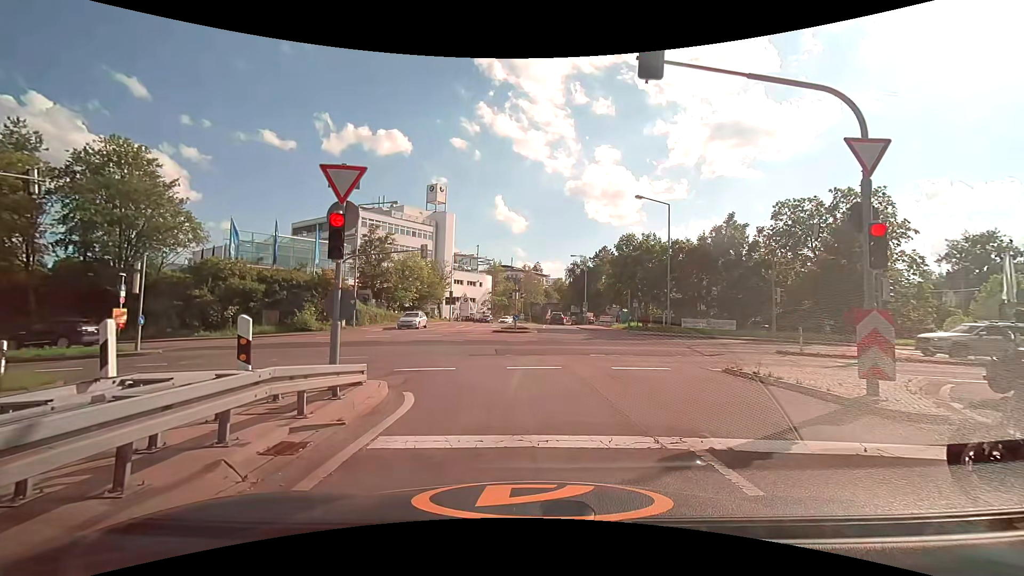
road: motorway_link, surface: asphalt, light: Day
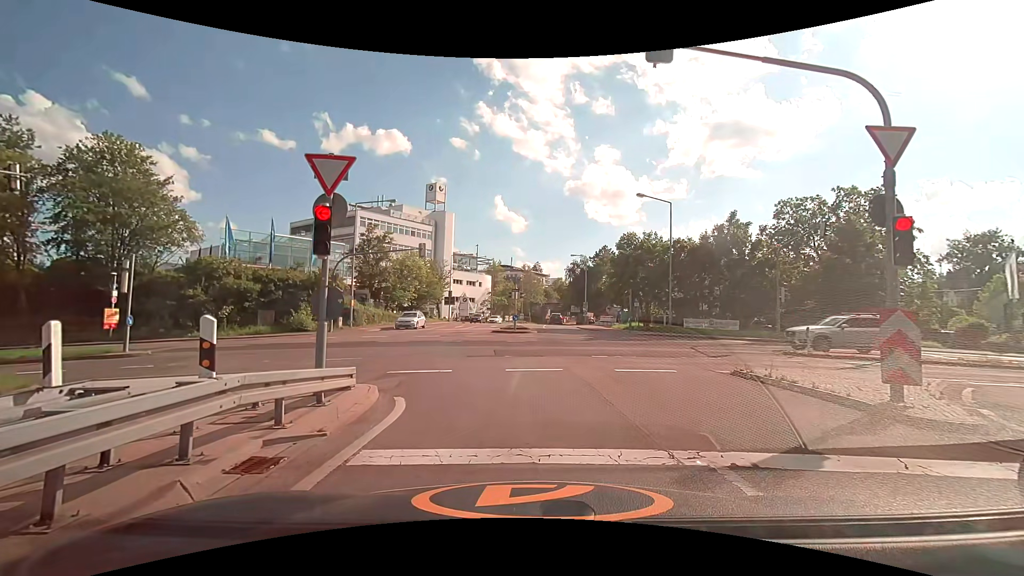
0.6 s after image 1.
(0.0, +0.5) m; 0°
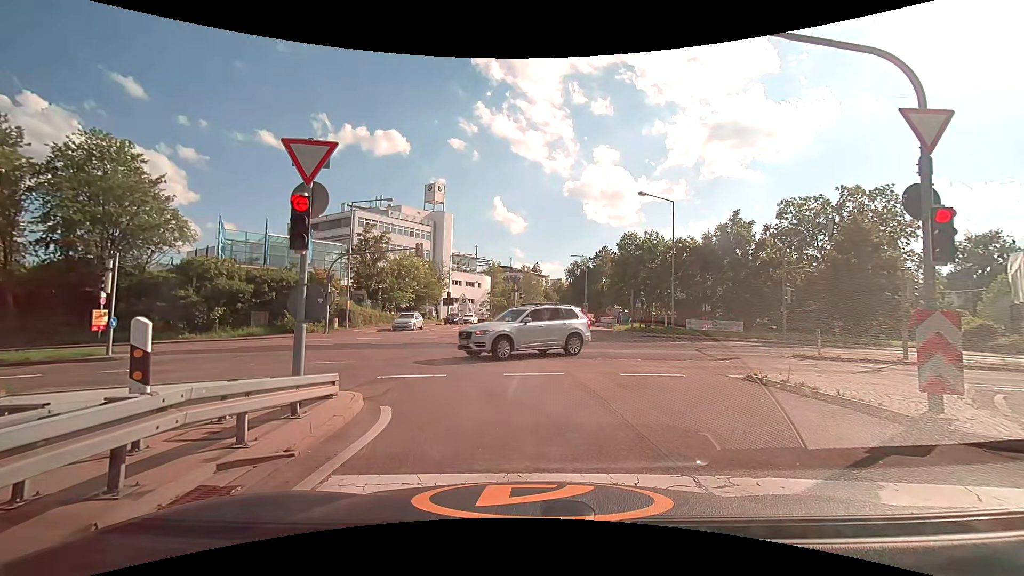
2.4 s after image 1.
(0.0, +0.8) m; 0°
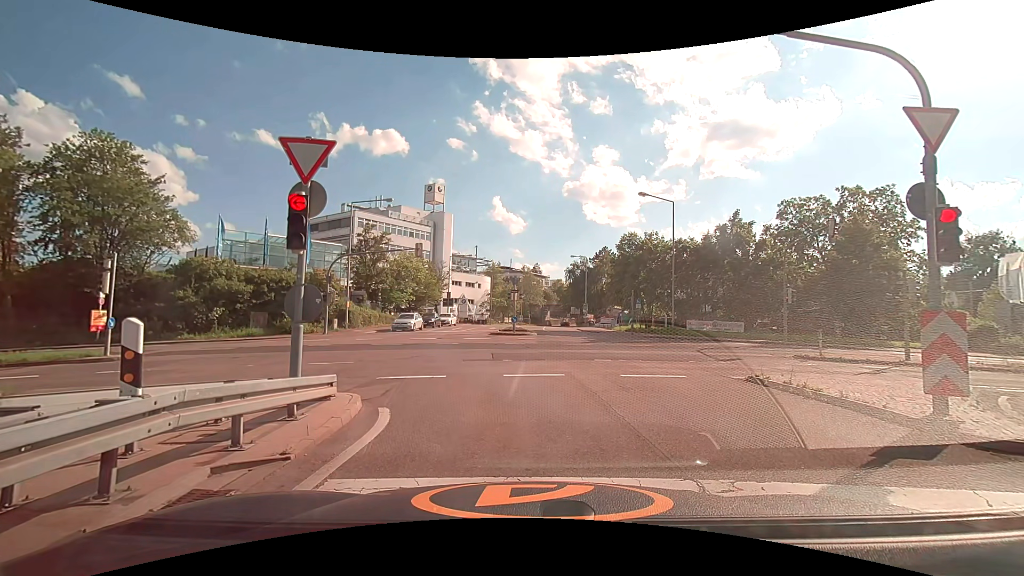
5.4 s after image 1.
(0.0, +0.2) m; 0°
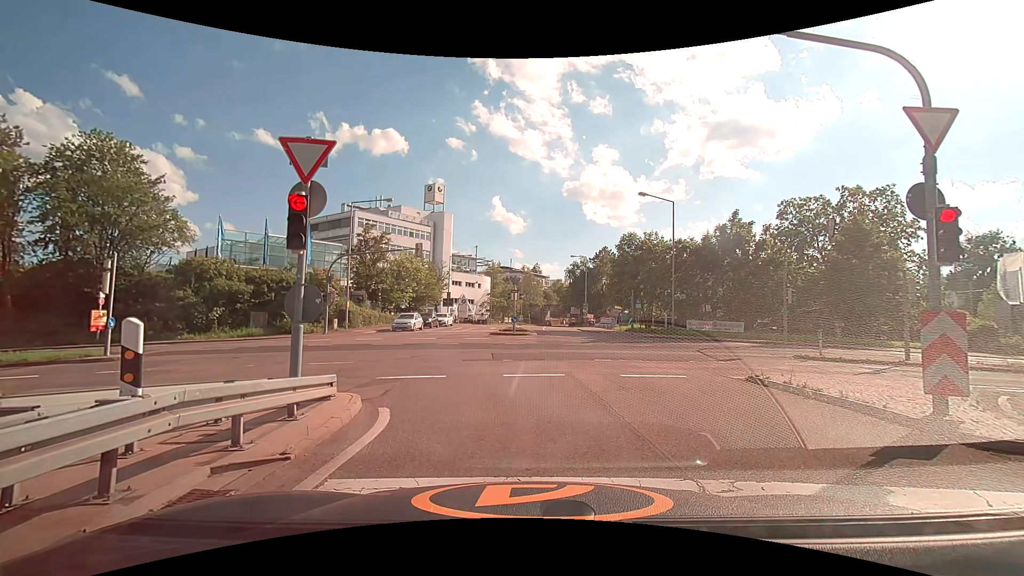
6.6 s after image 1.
(0.0, 0.0) m; 0°
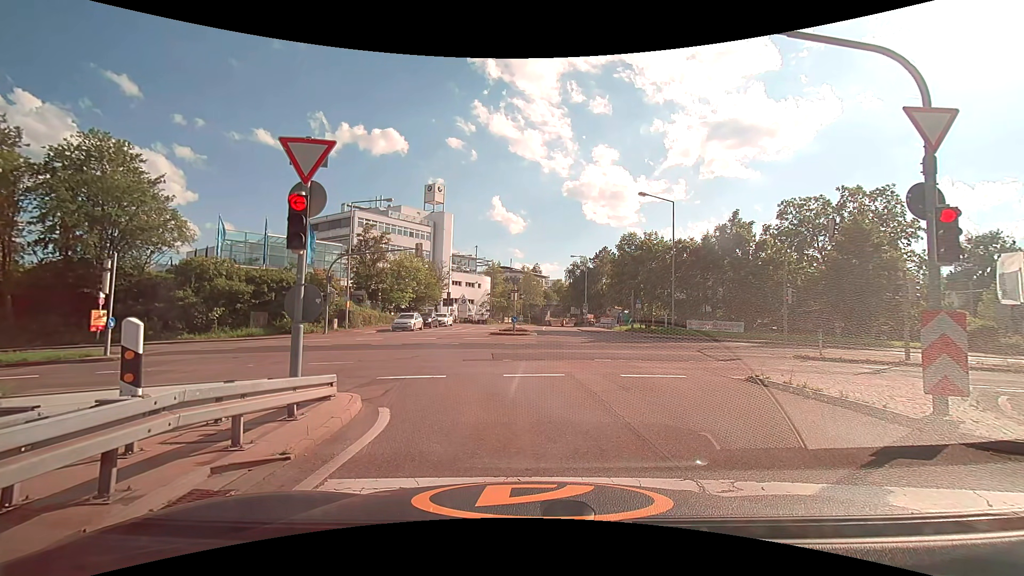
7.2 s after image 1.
(0.0, 0.0) m; 0°
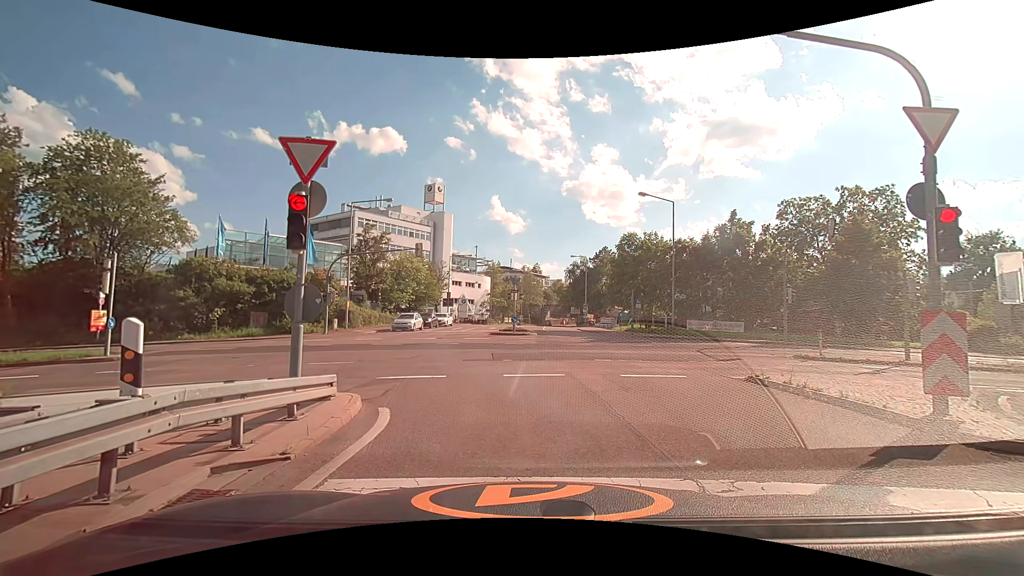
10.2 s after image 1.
(0.0, 0.0) m; 0°
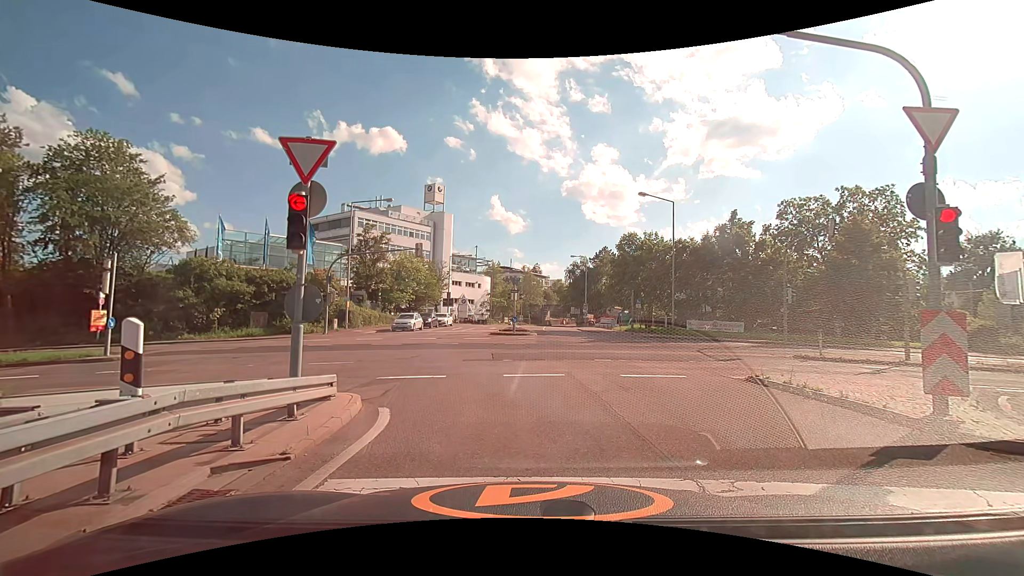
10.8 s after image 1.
(0.0, 0.0) m; 0°
